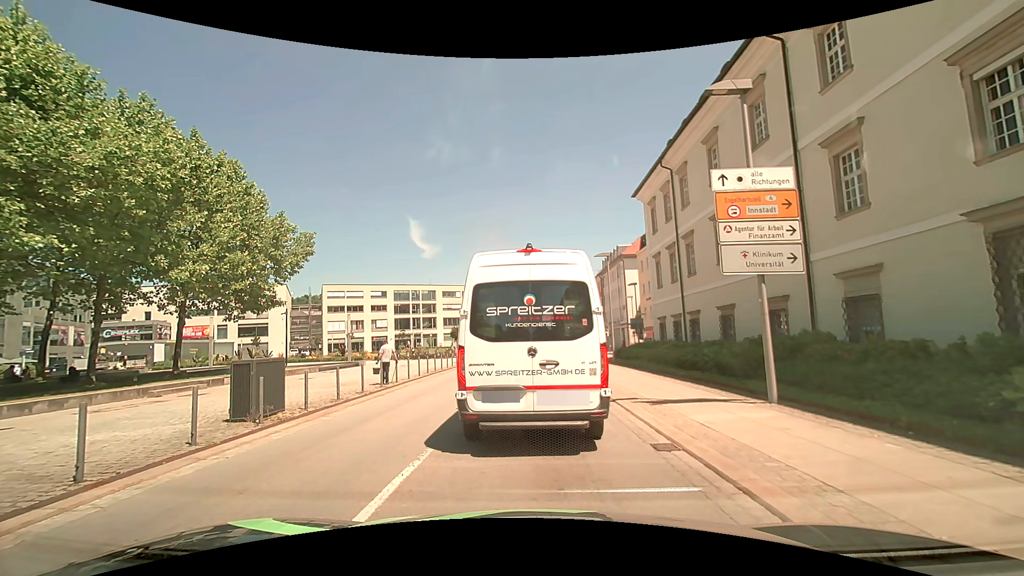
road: tertiary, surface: asphalt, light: Day
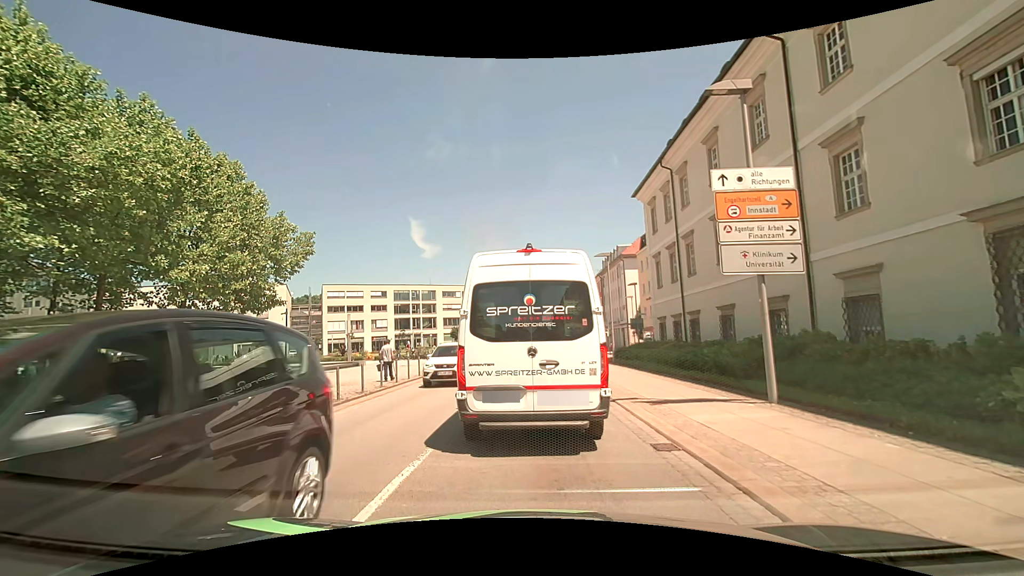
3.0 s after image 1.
(0.0, 0.0) m; 0°
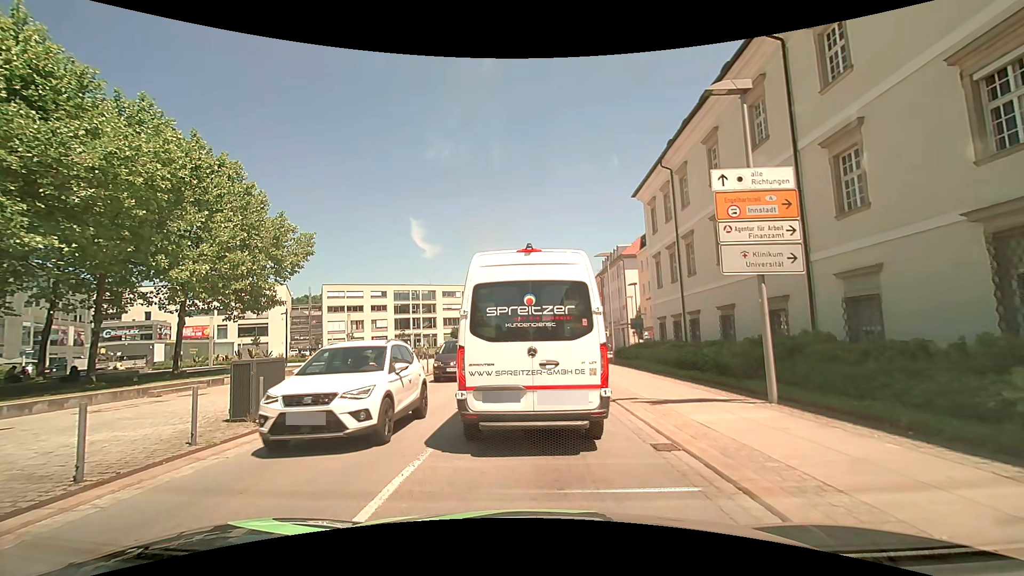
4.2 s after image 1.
(0.0, 0.0) m; 0°
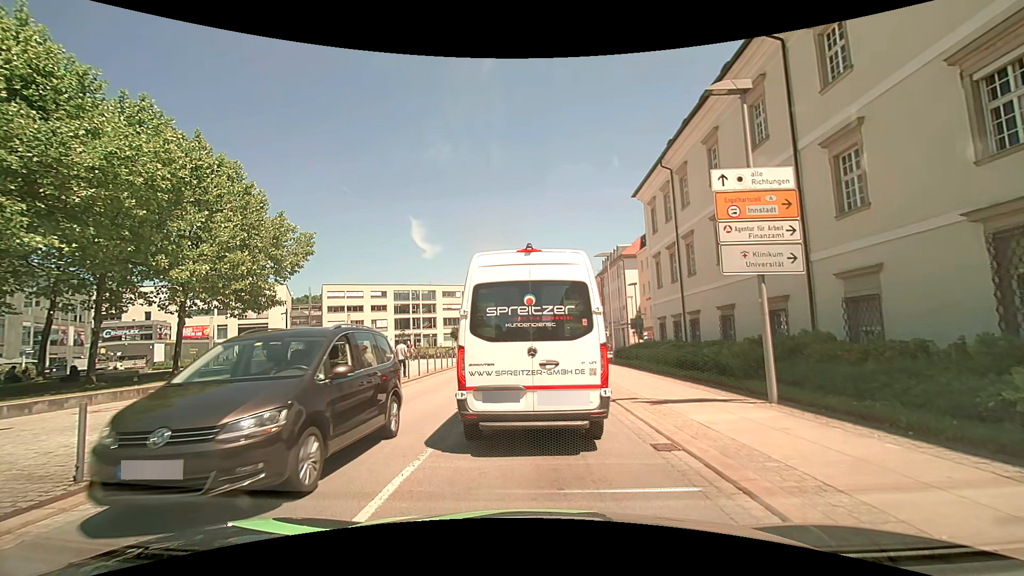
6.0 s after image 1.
(0.0, 0.0) m; 0°
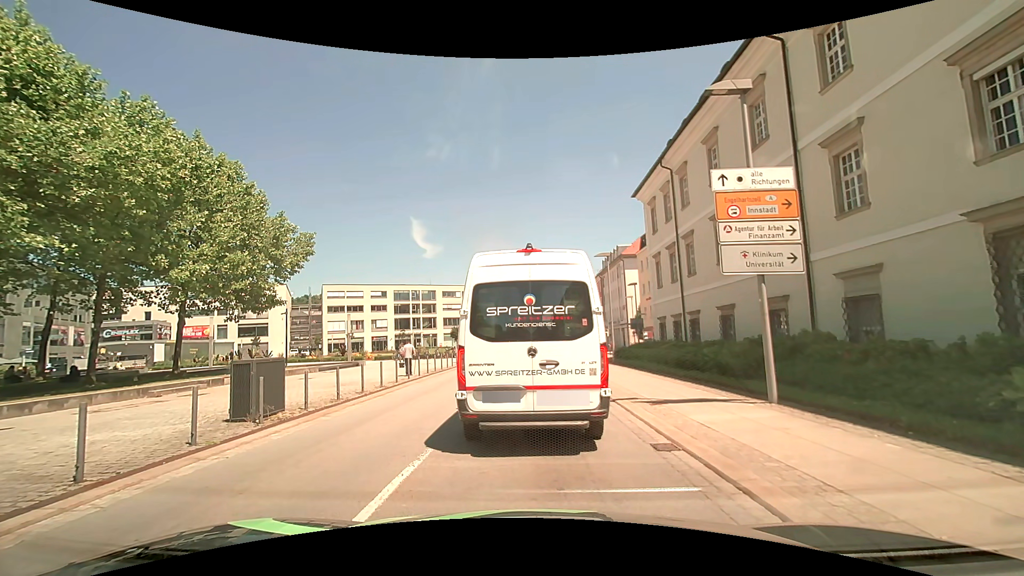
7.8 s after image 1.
(0.0, 0.0) m; 0°
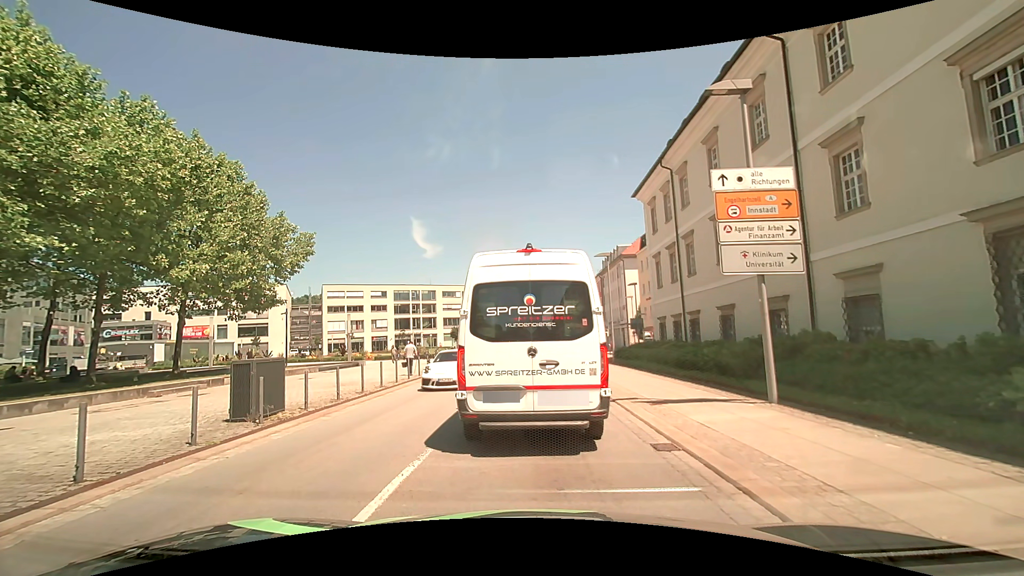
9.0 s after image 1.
(0.0, 0.0) m; 0°
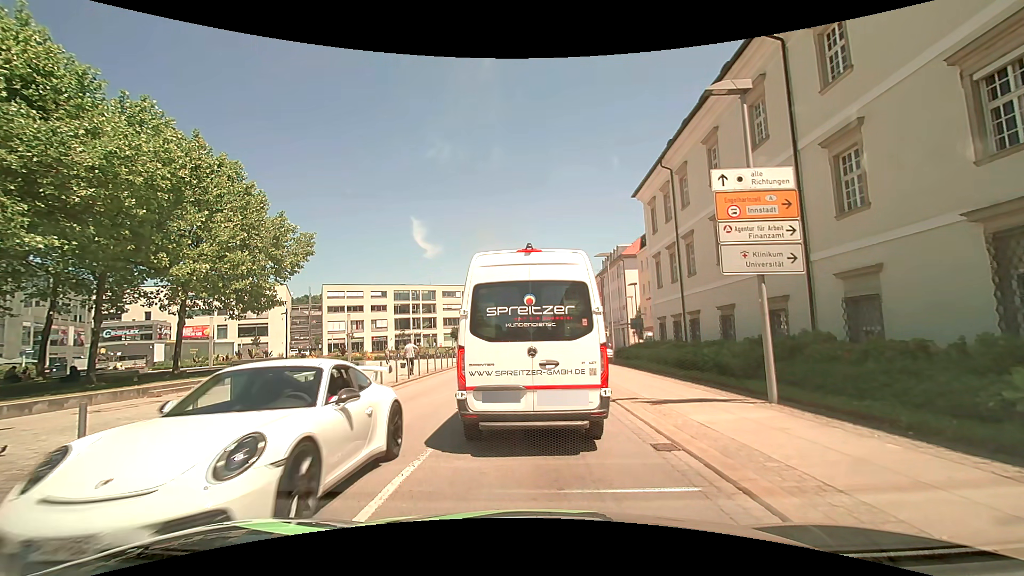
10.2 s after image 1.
(0.0, 0.0) m; 0°
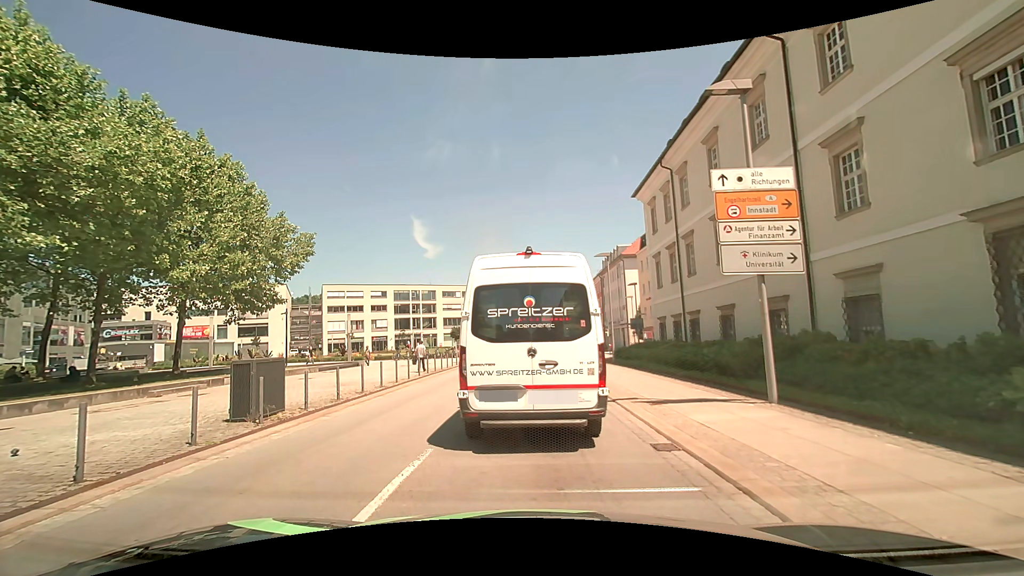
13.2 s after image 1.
(0.0, 0.0) m; 0°
(0, +10) (0, +20) (-1, +30) (0, +40) (+1, +50) (+3, +60) (+3, +70) (+2, +79) (+1, +89) (+1, +99) m
